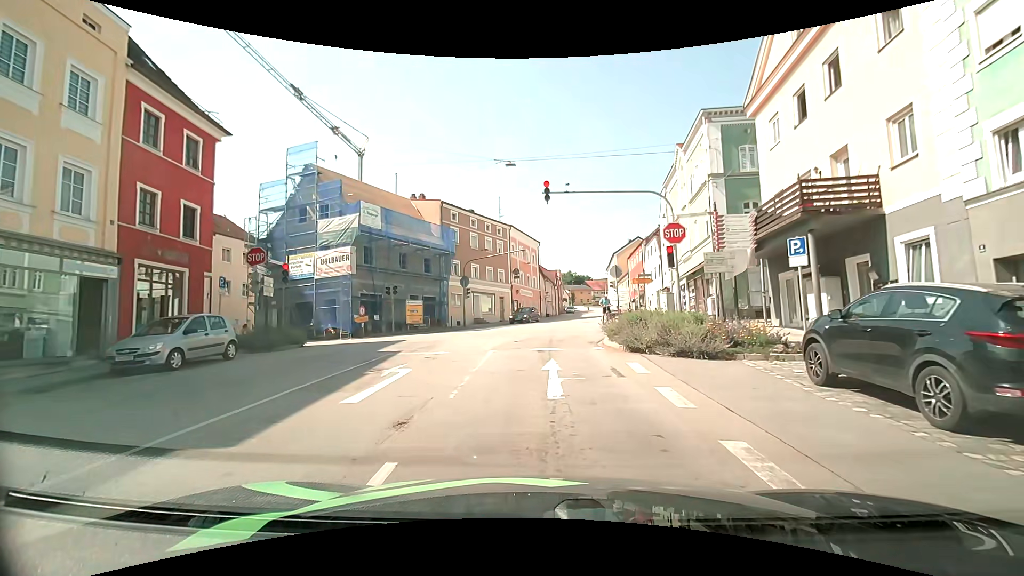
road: tertiary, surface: asphalt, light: Day
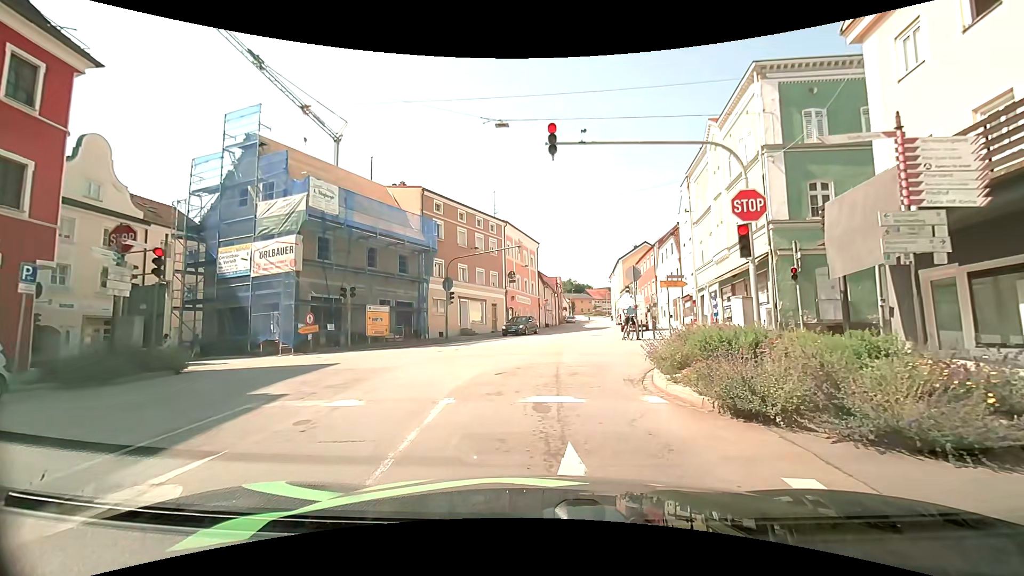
(+0.1, +6.8) m; +2°
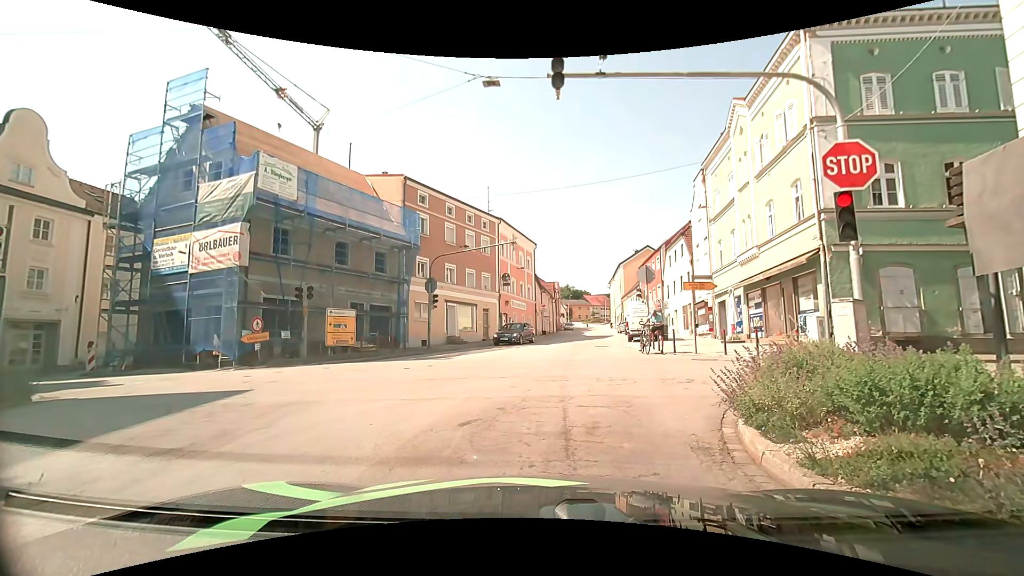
(-0.2, +4.1) m; -2°
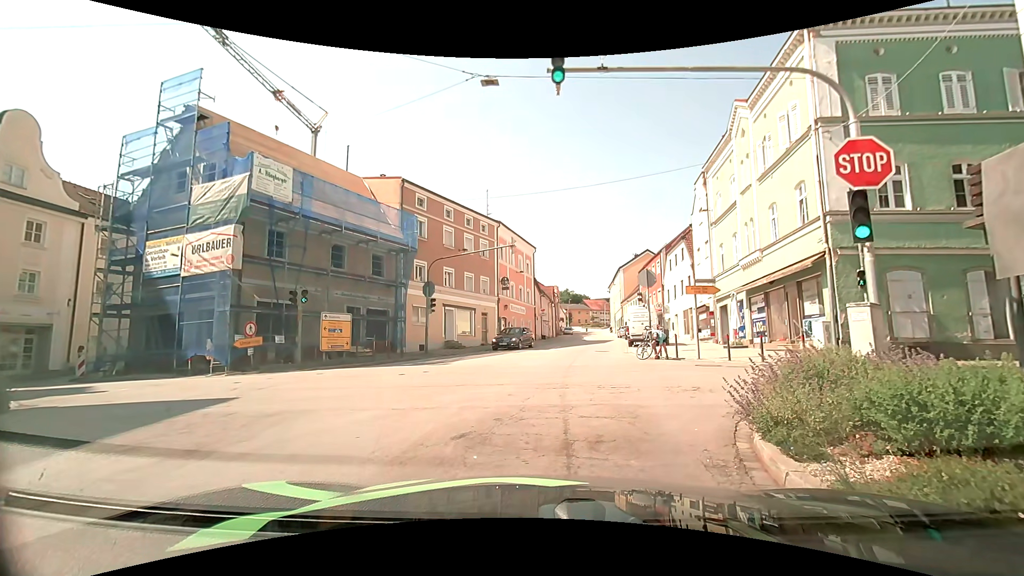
(0.0, +0.5) m; 0°
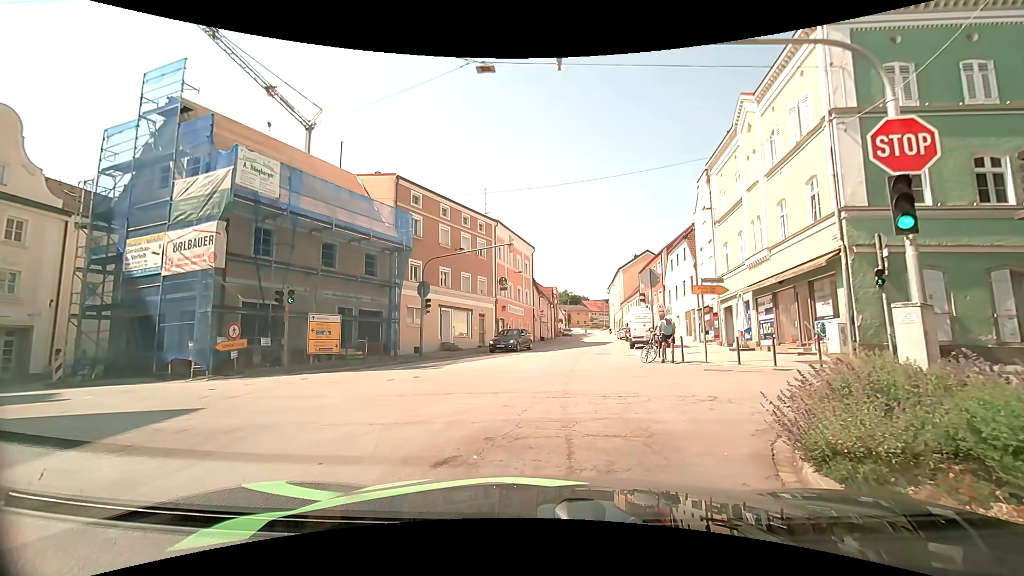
(0.0, +1.1) m; +1°
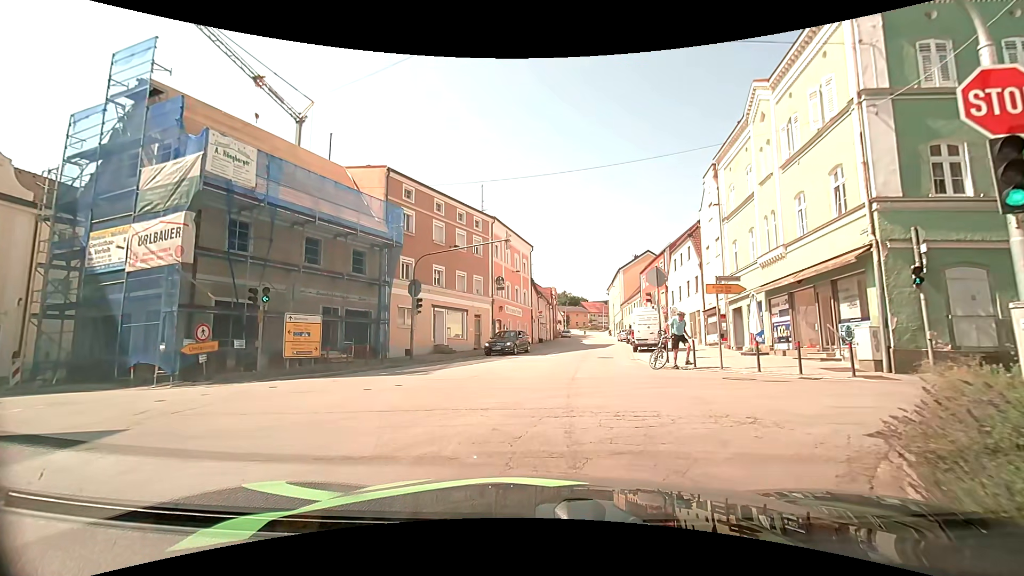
(0.0, +1.7) m; -2°
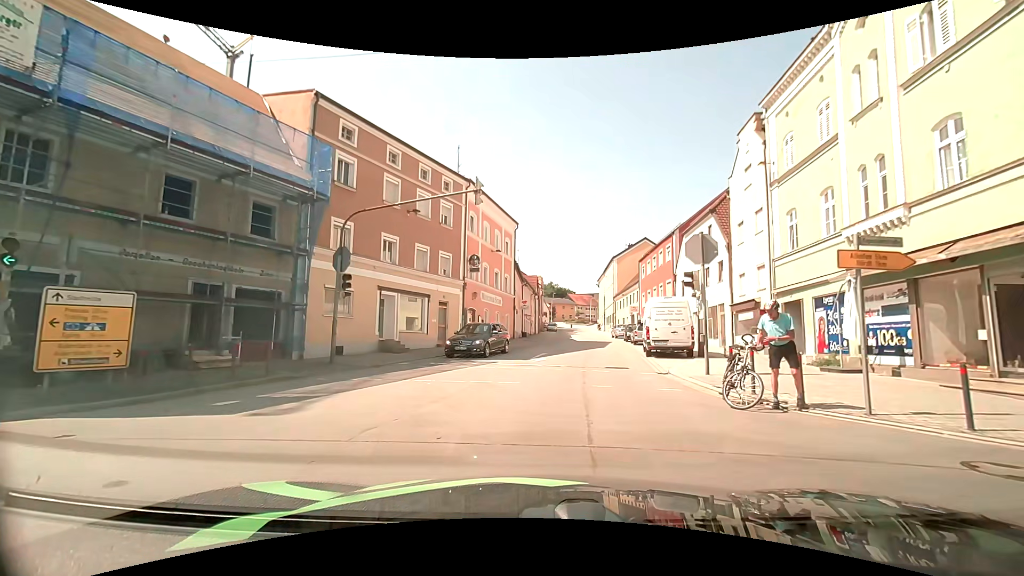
(+0.4, +8.0) m; +3°
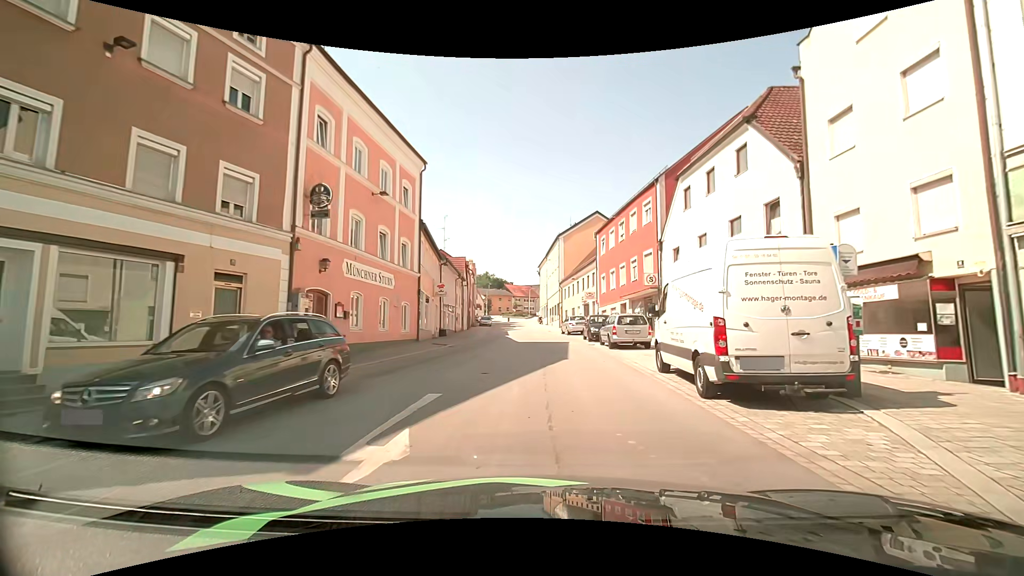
(+0.8, +14.6) m; +6°
(+1, +10) (+1, +20) (+1, +30) (0, +40) (0, +50) (0, +60) (-1, +70) (-1, +80) (-2, +90) (-1, +100) m
